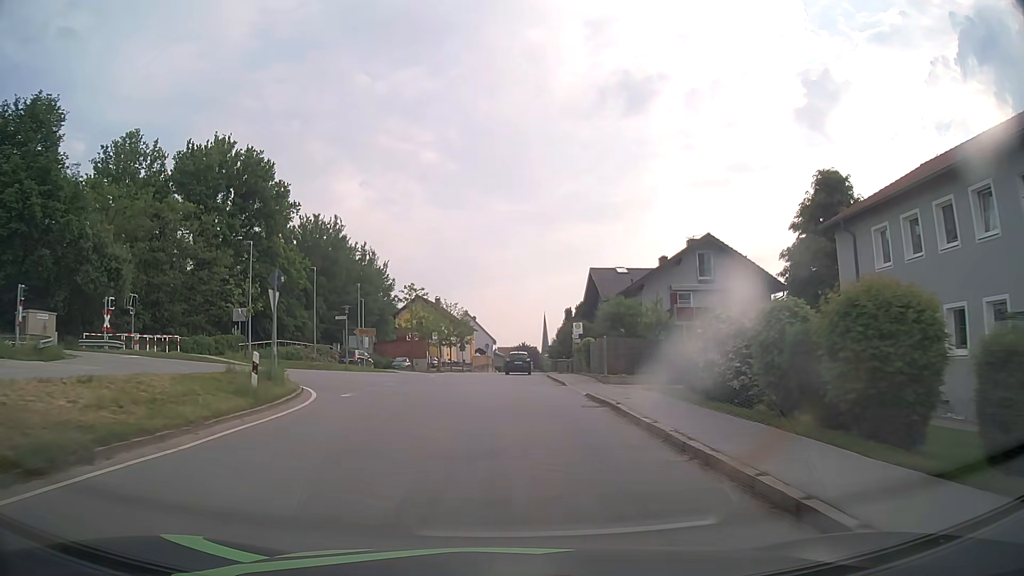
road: tertiary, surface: asphalt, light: Day
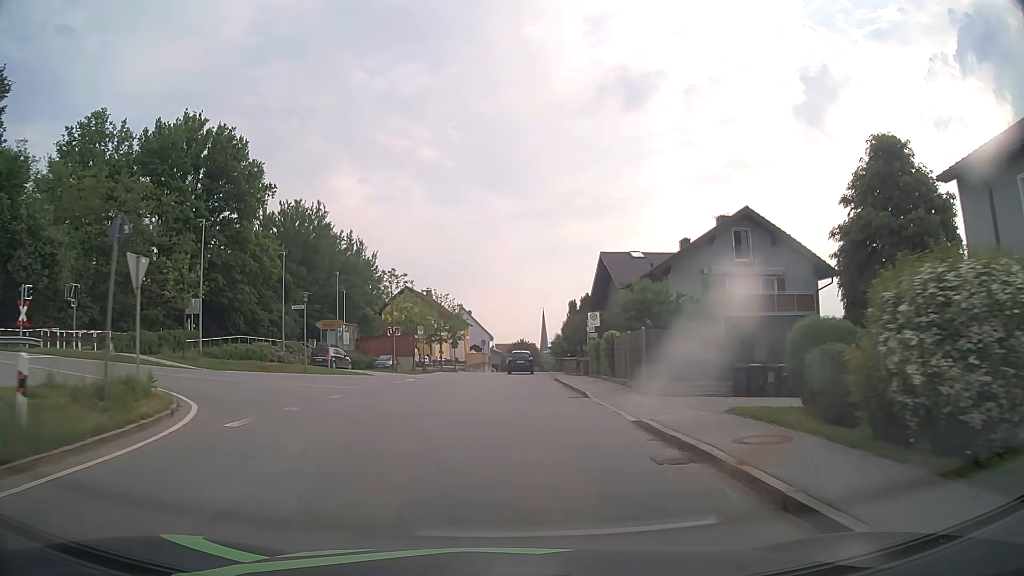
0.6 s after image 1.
(0.0, +7.9) m; 0°
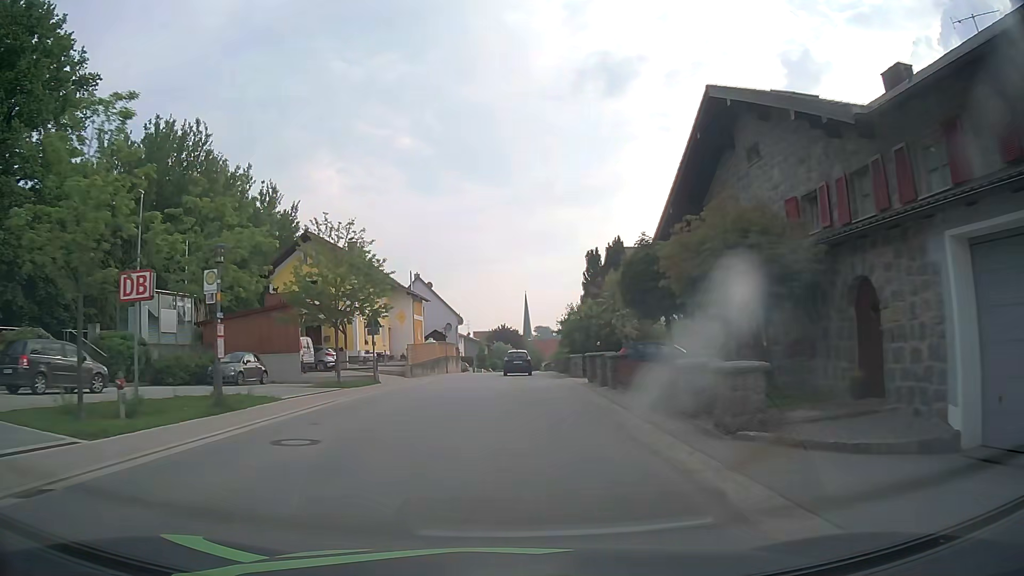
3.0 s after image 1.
(+0.4, +31.8) m; +2°
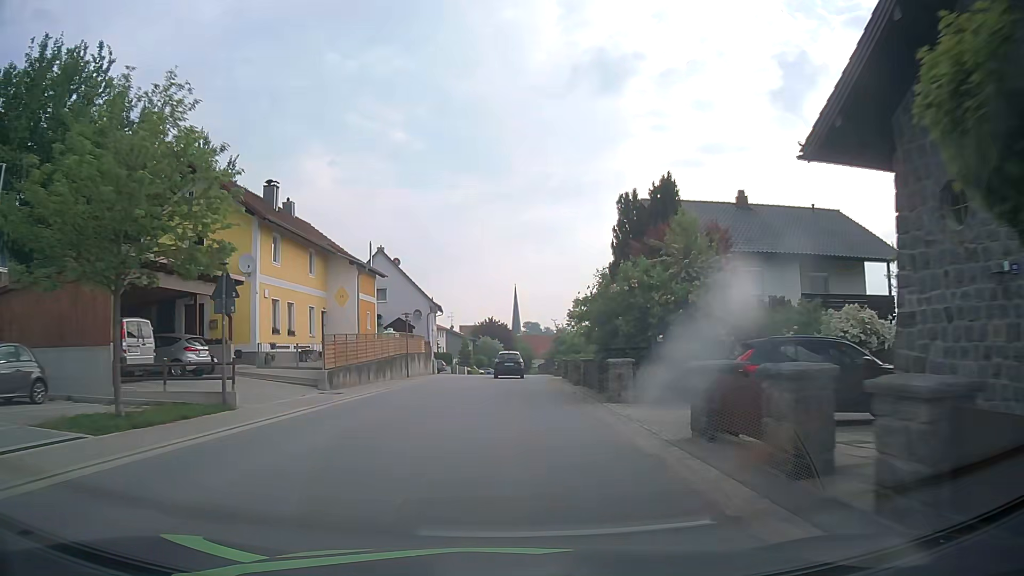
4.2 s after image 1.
(+0.1, +16.1) m; +1°
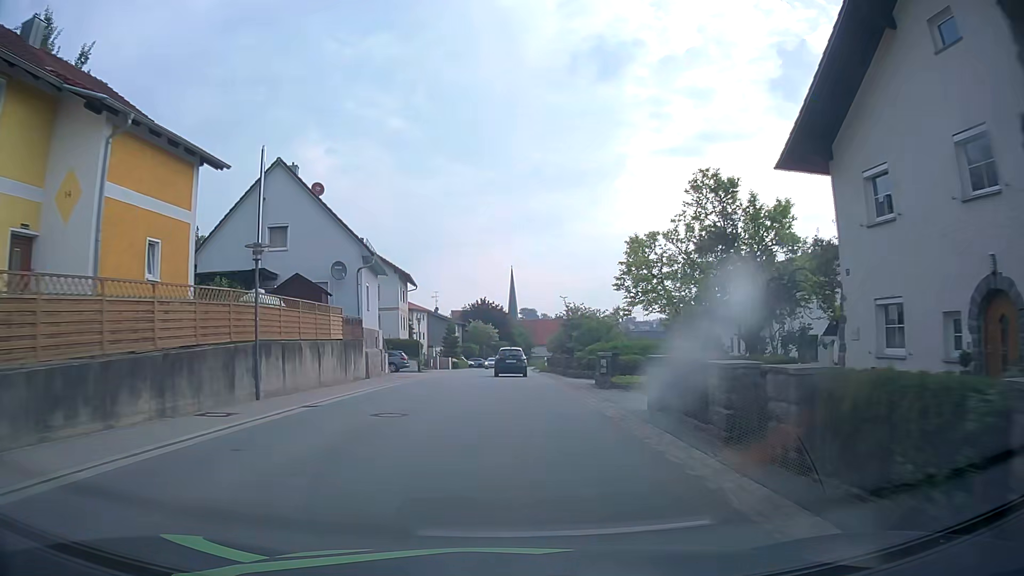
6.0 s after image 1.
(+0.1, +24.2) m; 0°
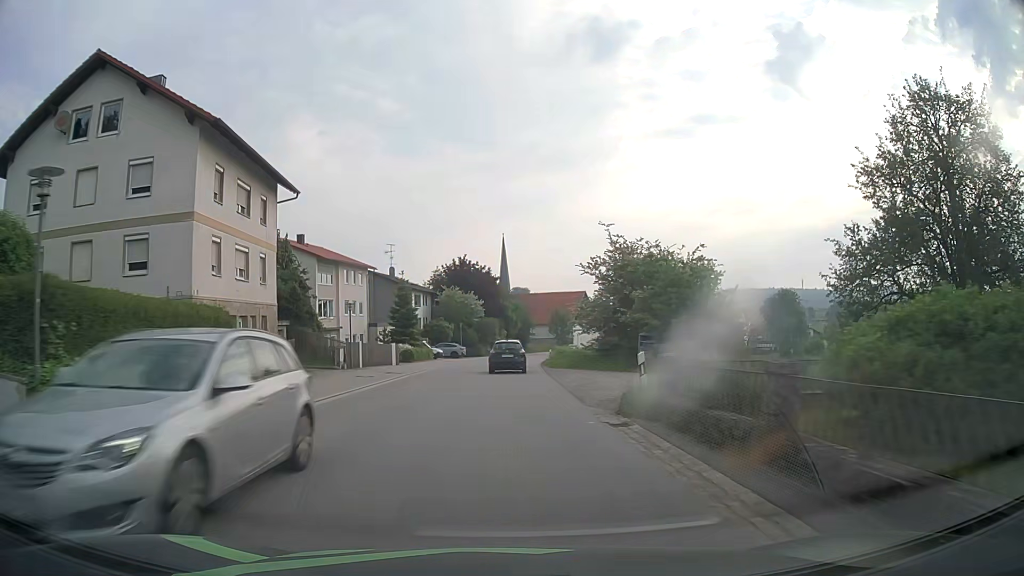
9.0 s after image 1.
(+0.2, +39.8) m; +1°
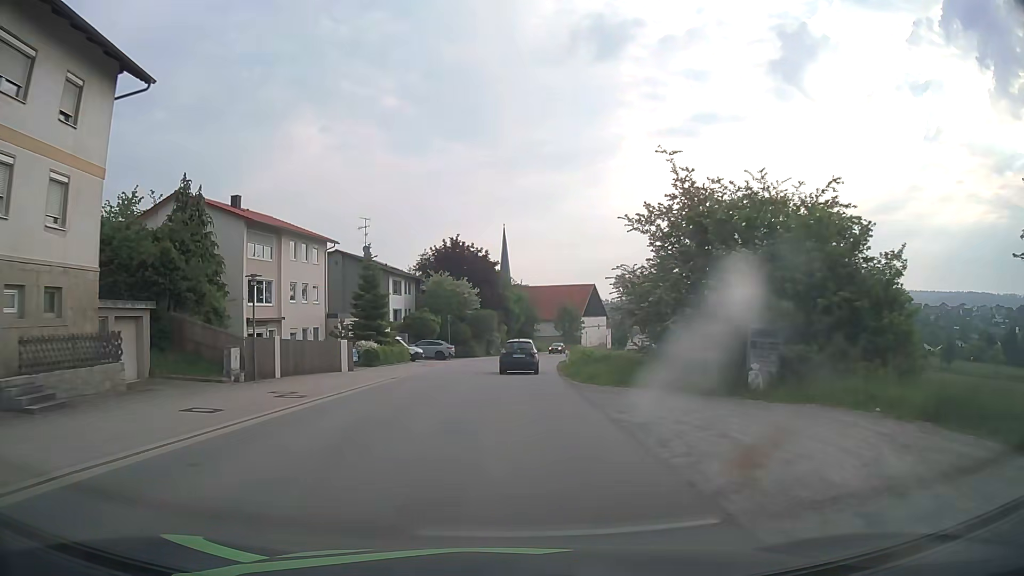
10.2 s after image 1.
(0.0, +15.7) m; 0°
(0, +10) (0, +20) (0, +30) (+1, +40) (+2, +50) (+3, +60) (+5, +70) (+7, +80) (+9, +89) (+12, +99) m
